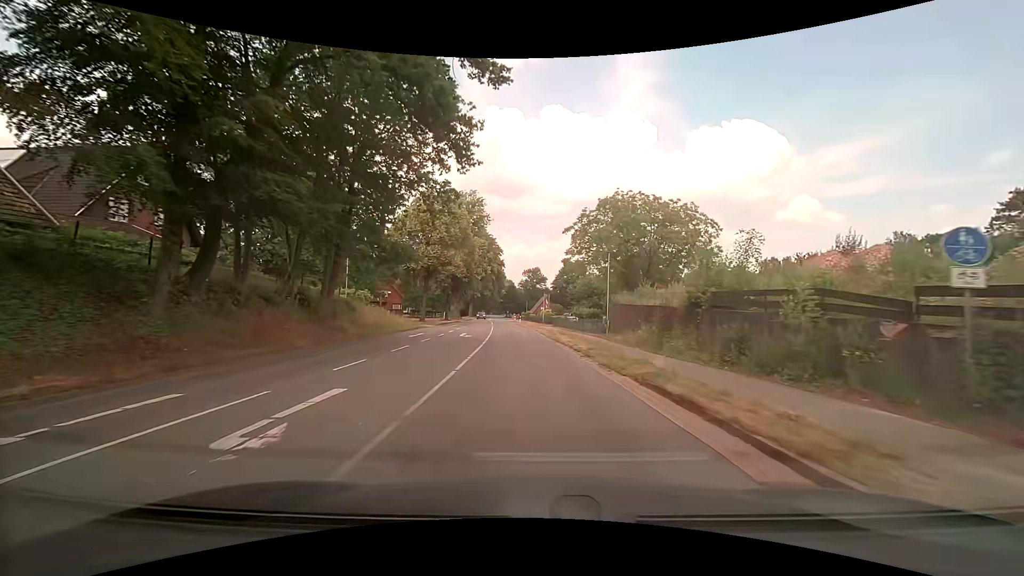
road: secondary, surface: asphalt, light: Day
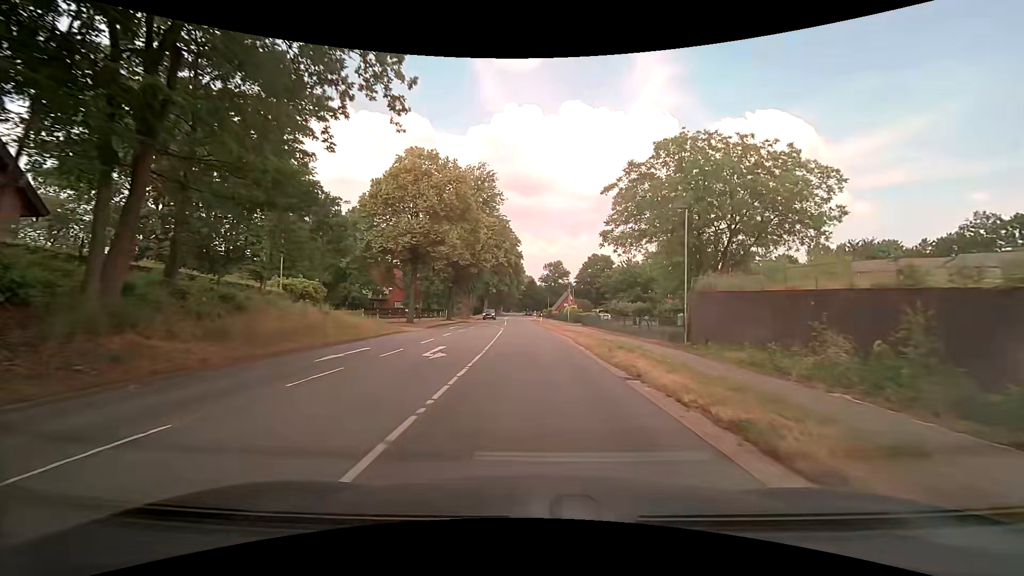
(-0.4, +15.0) m; -2°
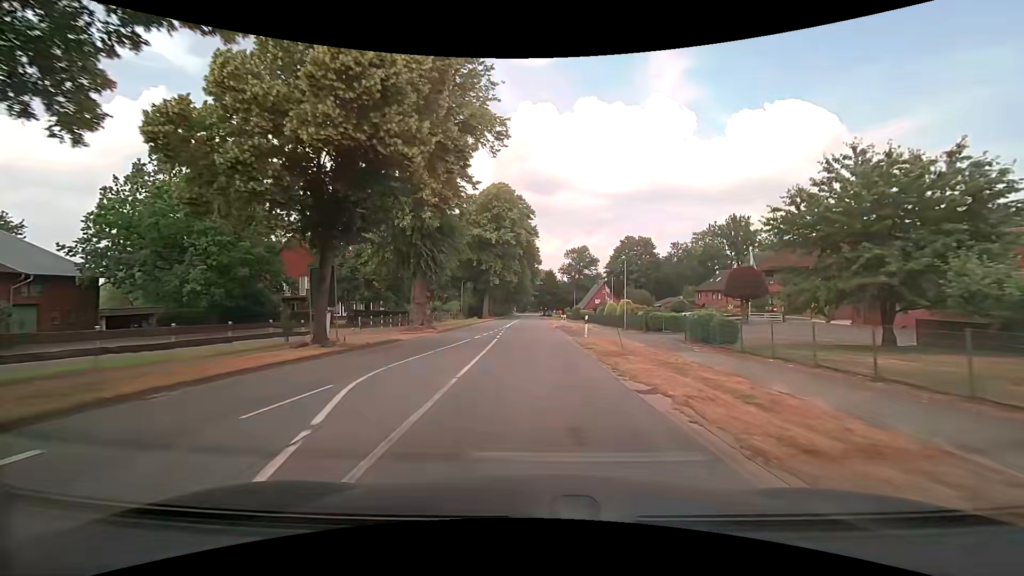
(-1.0, +38.8) m; -2°
